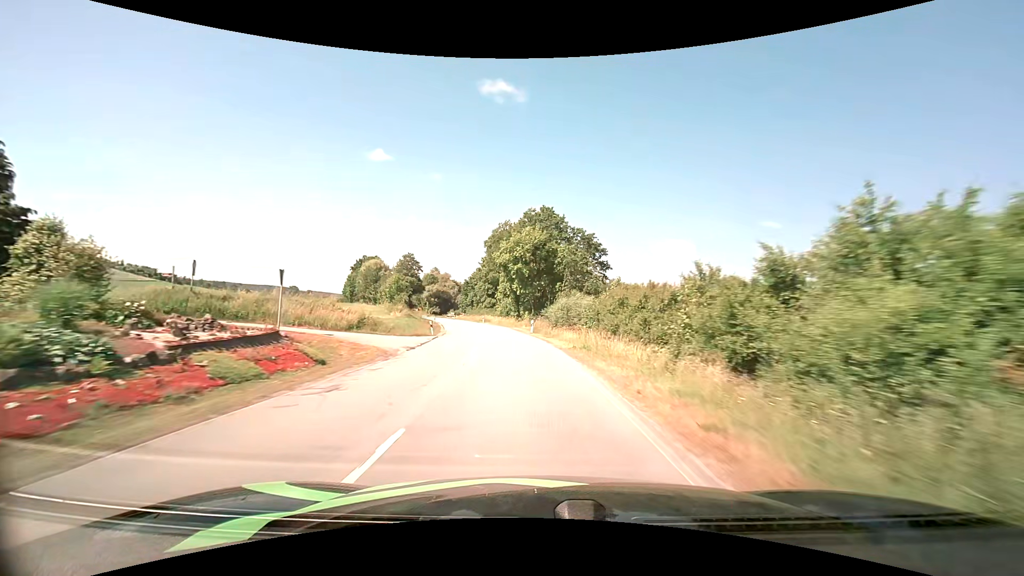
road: secondary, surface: asphalt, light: Day
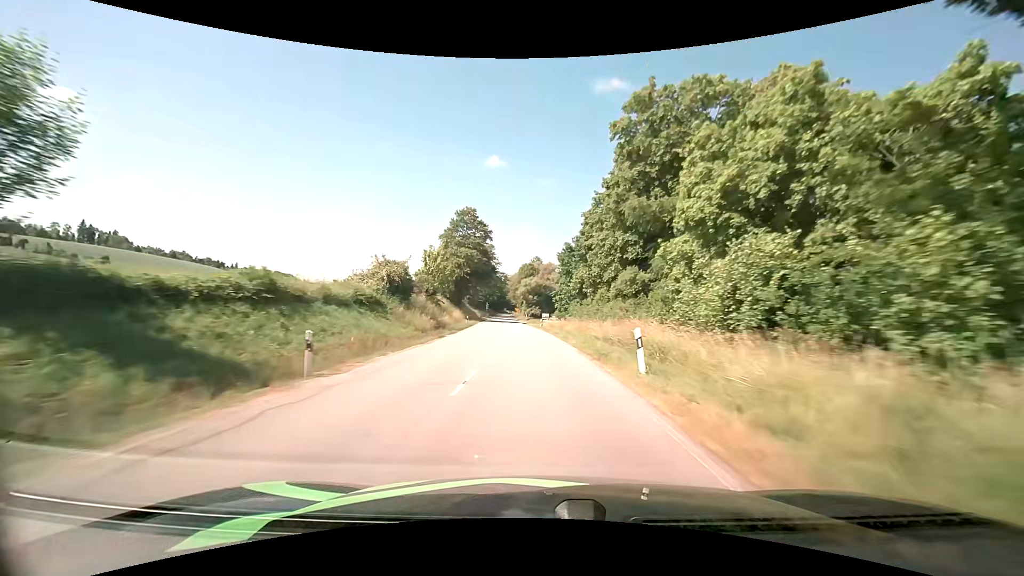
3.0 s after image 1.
(-8.1, +66.1) m; -13°
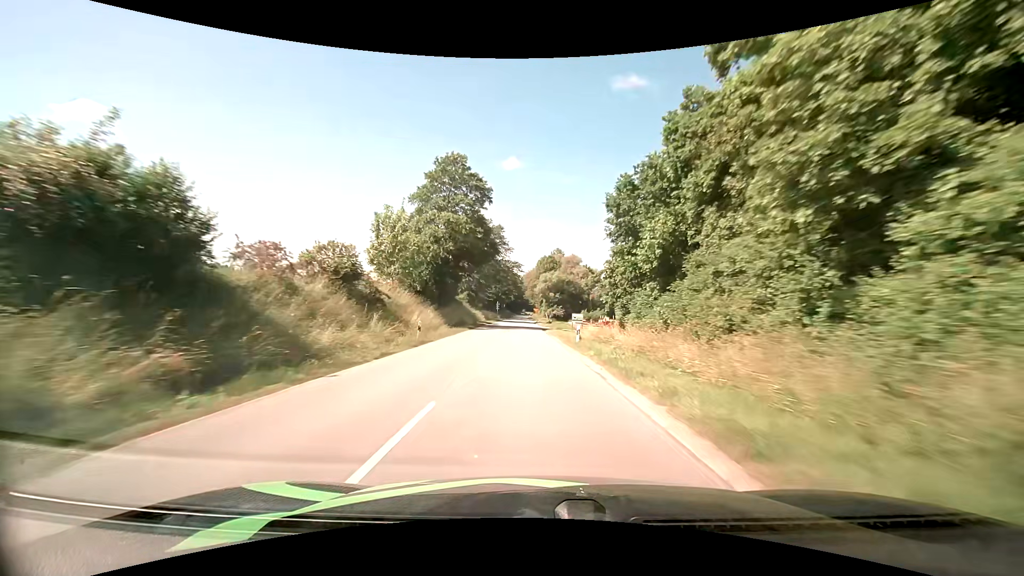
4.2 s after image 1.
(-0.6, +27.9) m; -2°
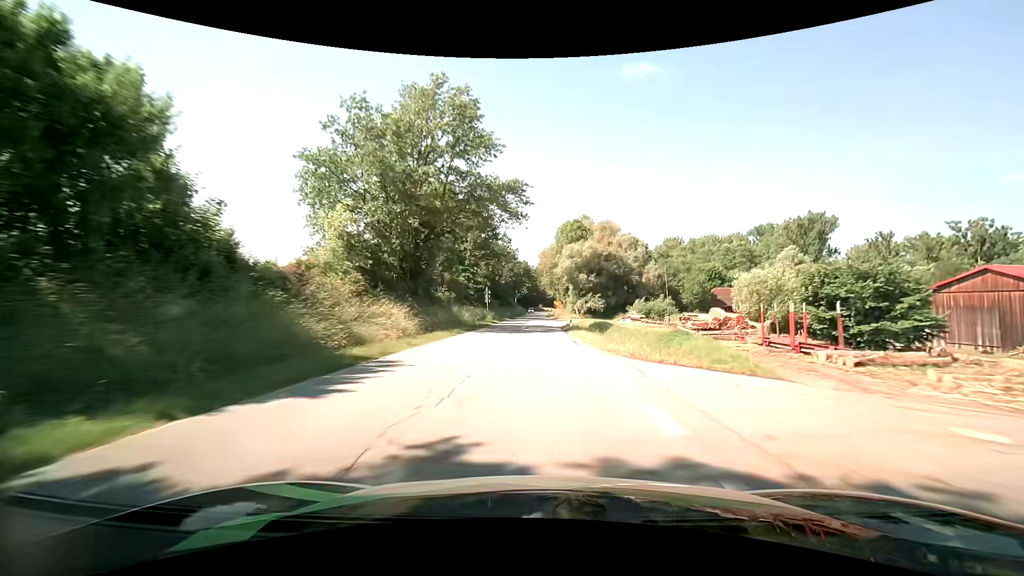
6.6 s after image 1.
(-1.4, +54.1) m; -2°
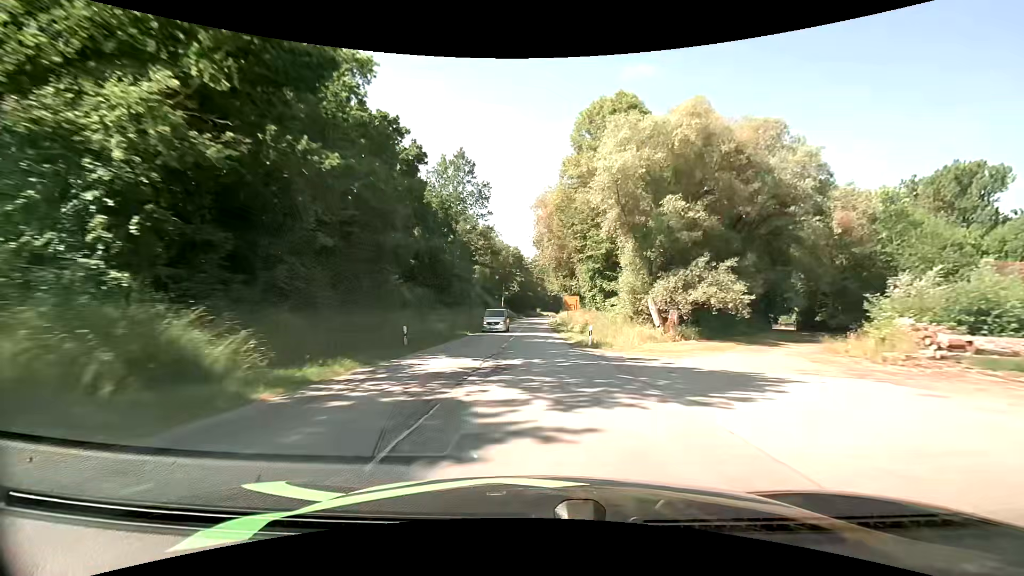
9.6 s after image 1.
(+0.5, +62.9) m; 0°
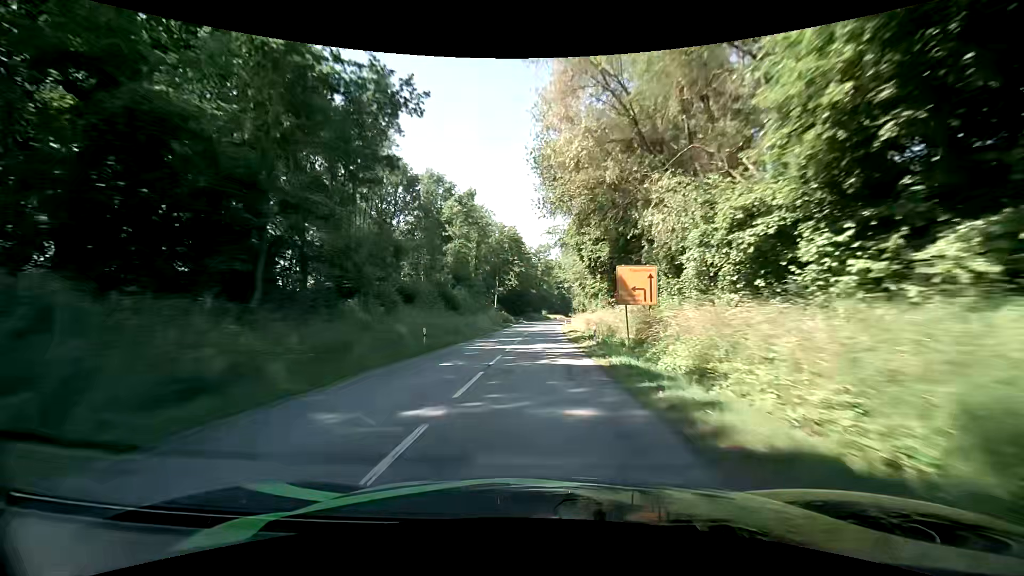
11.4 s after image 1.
(-0.2, +38.5) m; -1°
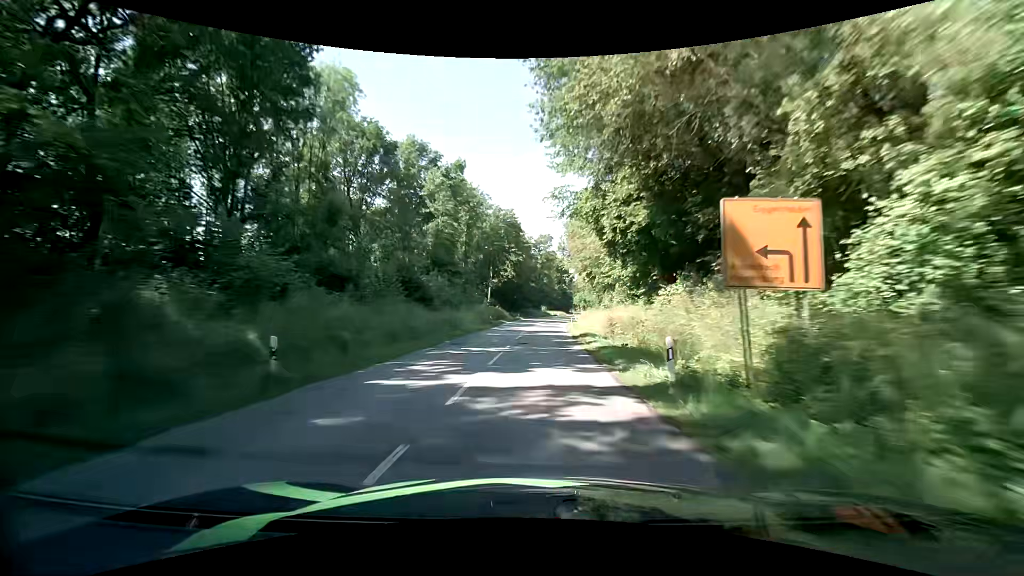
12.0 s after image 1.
(-0.1, +13.0) m; 0°
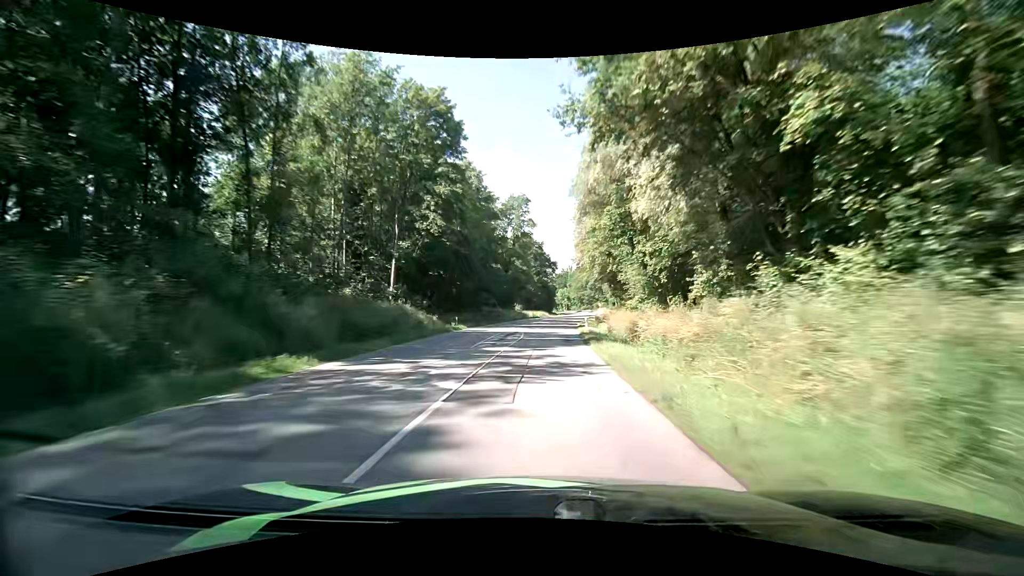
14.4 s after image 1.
(+1.1, +51.7) m; +3°
(0, +10) (0, +20) (+1, +30) (+1, +40) (+2, +50) (+3, +60) (+4, +70) (+5, +80) (+6, +90) (+8, +100) m
